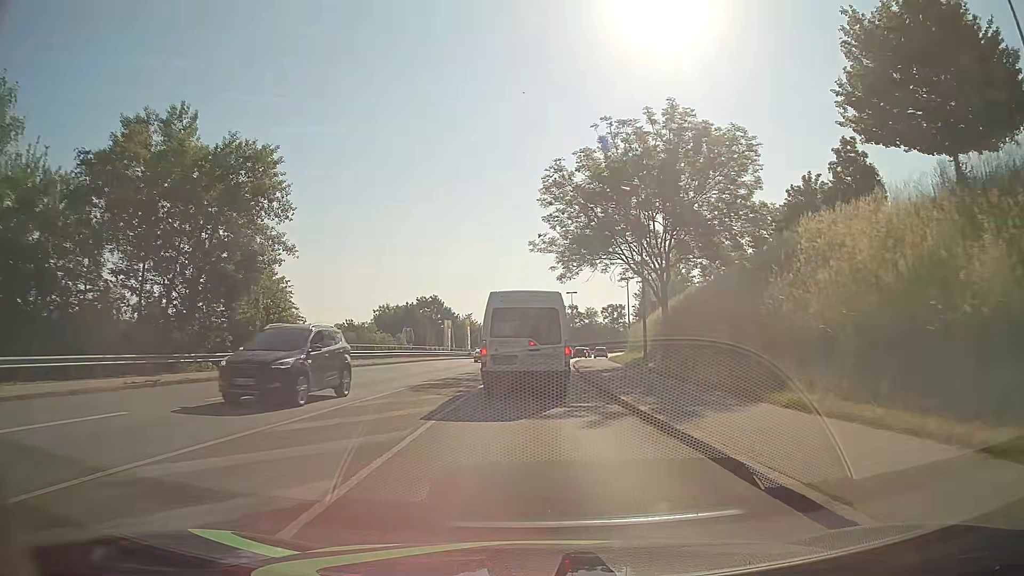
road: tertiary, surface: asphalt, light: Day
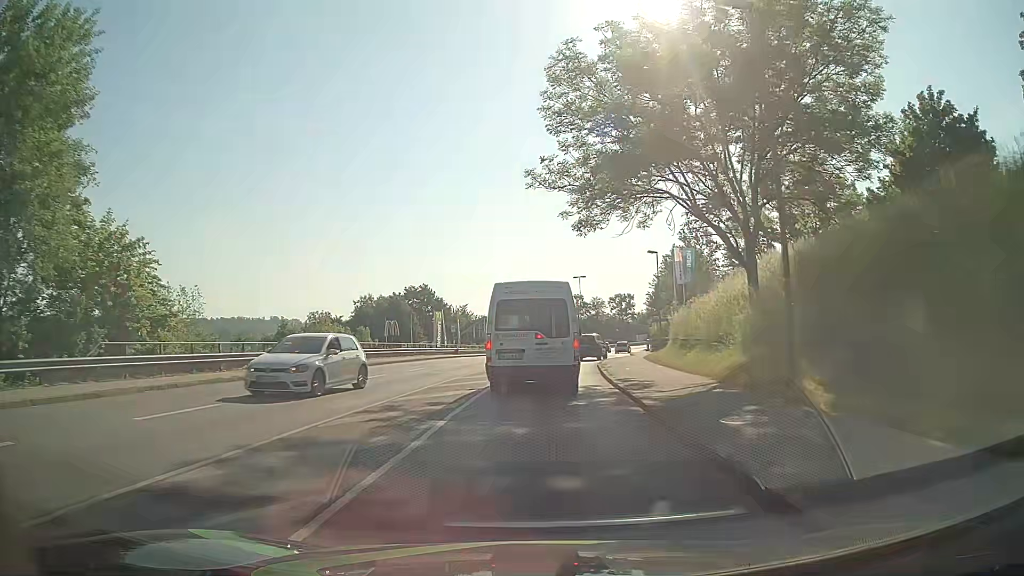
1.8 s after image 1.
(-0.1, +15.9) m; 0°
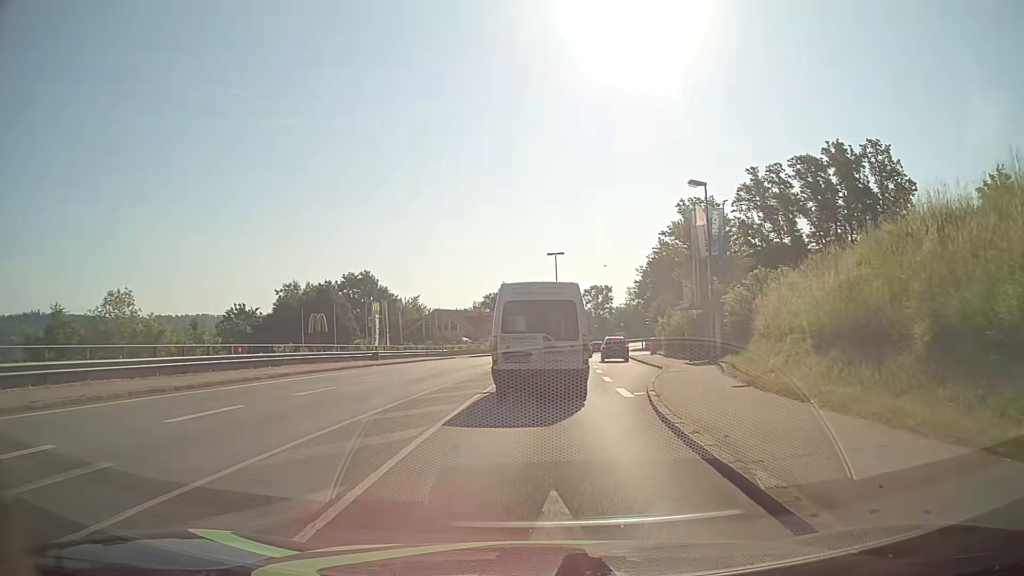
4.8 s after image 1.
(+0.3, +23.4) m; +2°
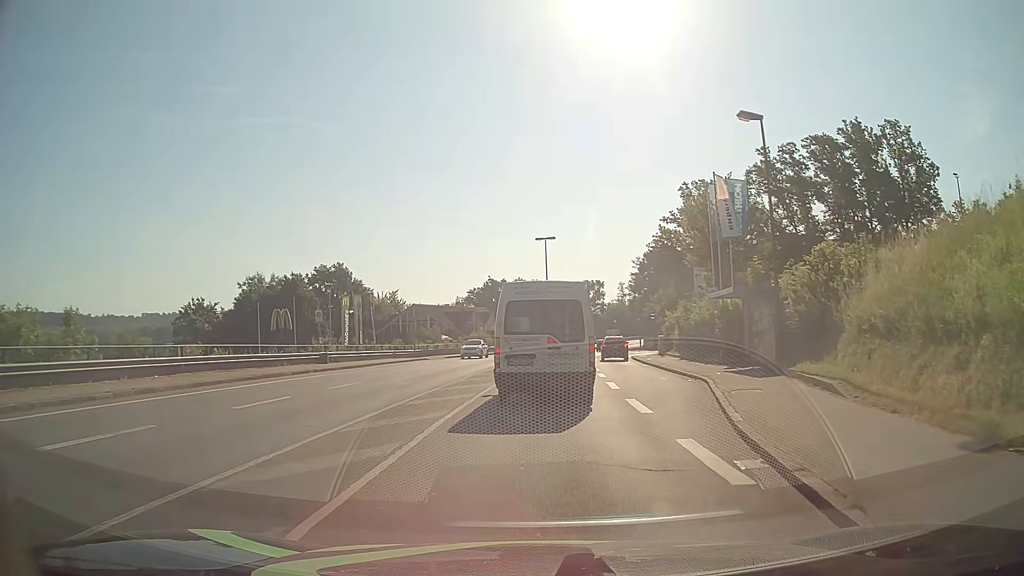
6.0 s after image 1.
(+0.1, +9.3) m; +1°
(0, +10) (0, +20) (+1, +30) (+2, +40) (+3, +50) (+4, +60) (+5, +70) (+7, +80) (+9, +89) (+11, +99) m
